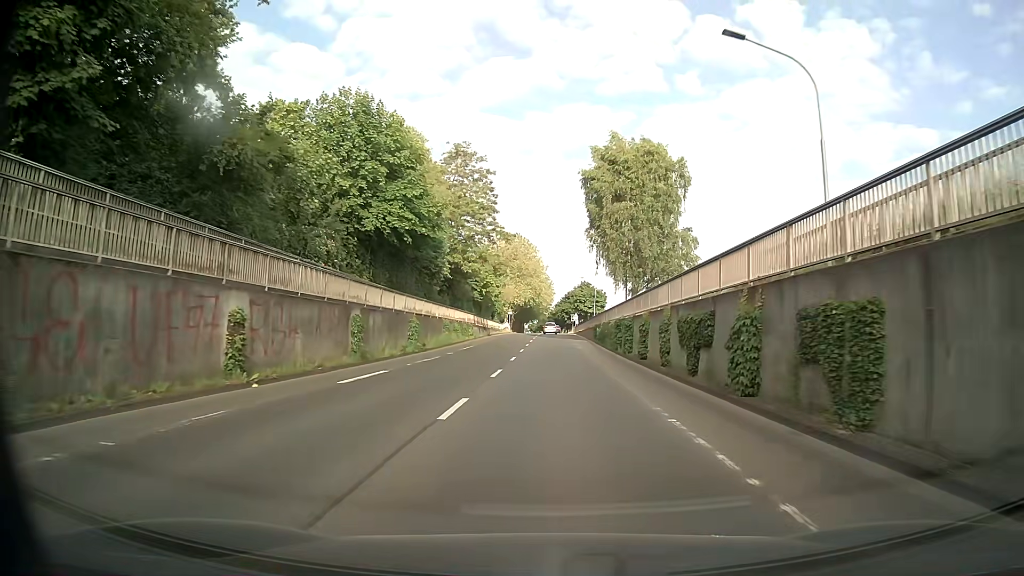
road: secondary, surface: asphalt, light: Day
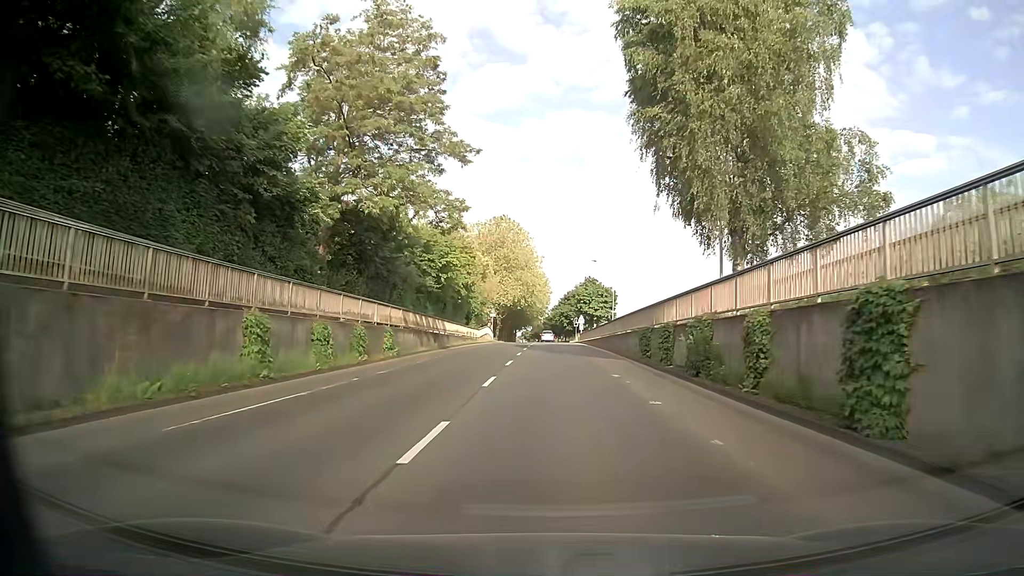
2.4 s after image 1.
(0.0, +30.5) m; 0°
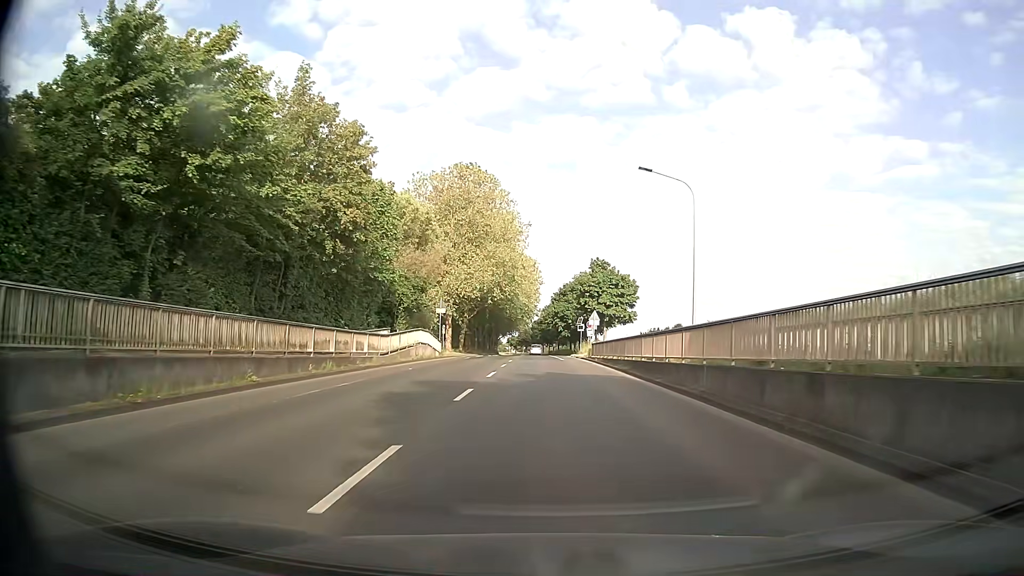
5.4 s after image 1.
(+0.6, +38.1) m; +1°
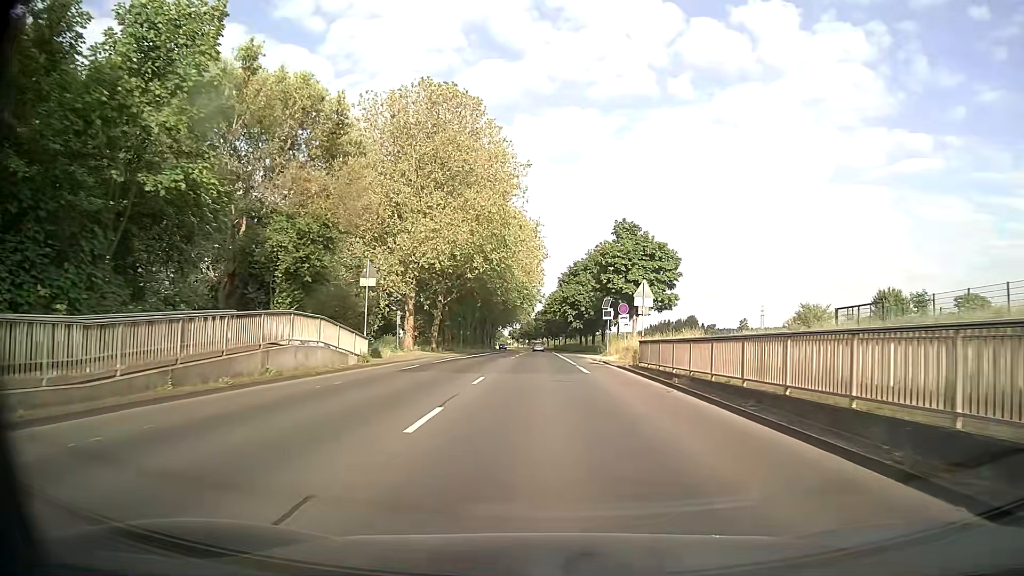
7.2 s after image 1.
(-0.2, +23.2) m; -1°
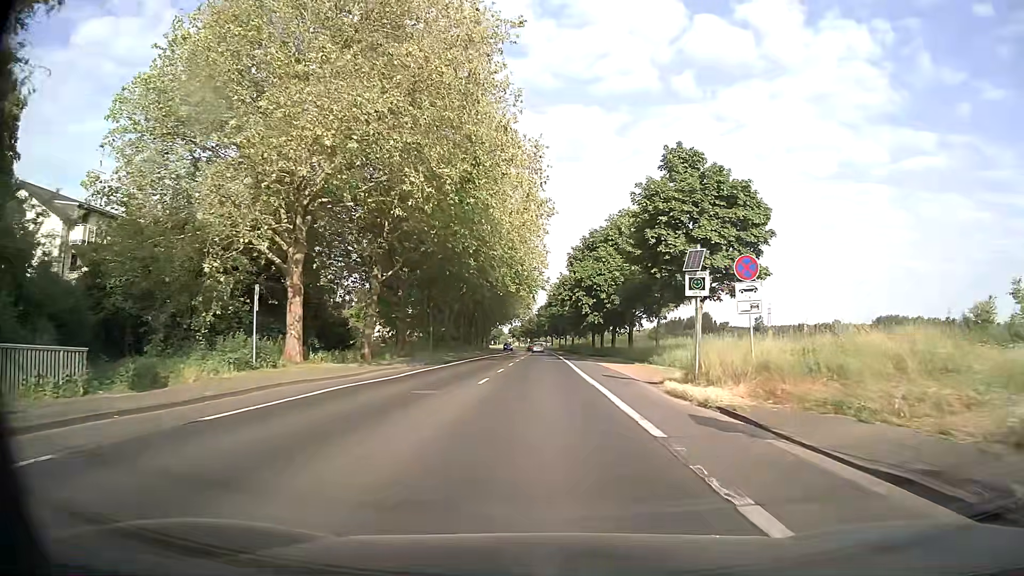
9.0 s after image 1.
(0.0, +23.4) m; 0°
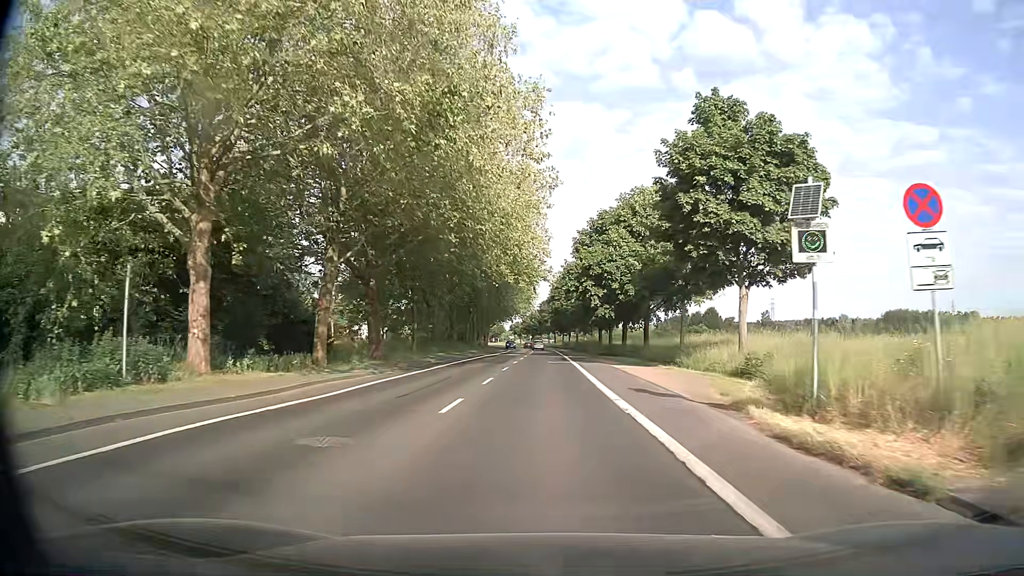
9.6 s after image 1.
(0.0, +7.8) m; -1°
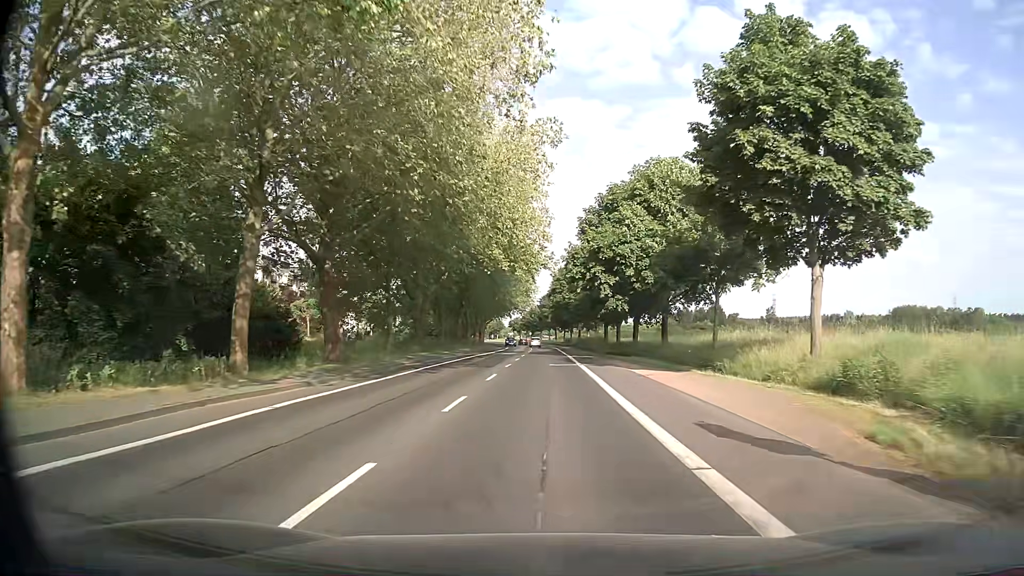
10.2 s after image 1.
(0.0, +7.9) m; 0°
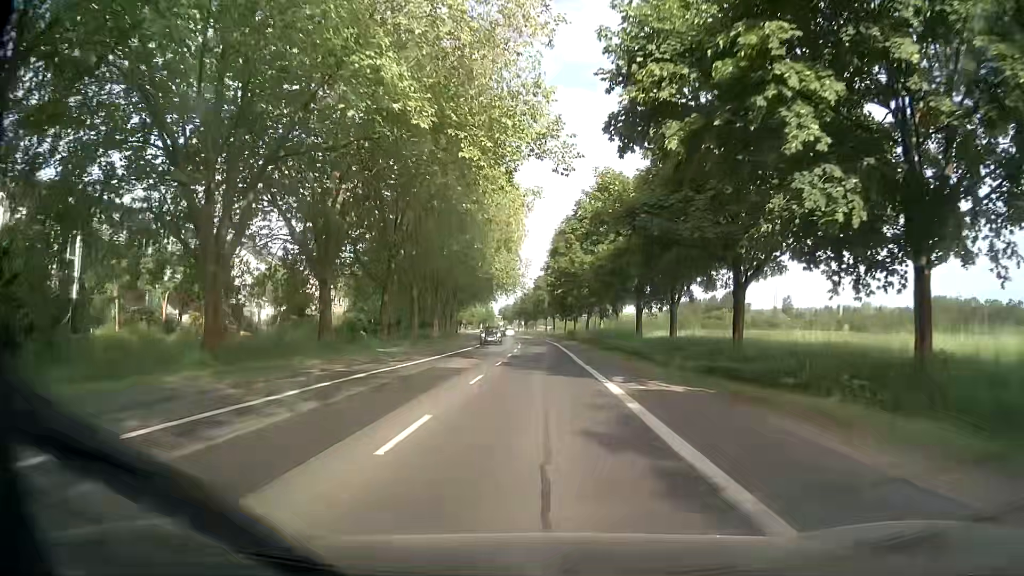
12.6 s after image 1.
(0.0, +31.6) m; 0°
(0, +10) (0, +20) (0, +30) (-1, +40) (-1, +50) (-1, +60) (-2, +70) (-2, +80) (-3, +90) (-4, +100) m
